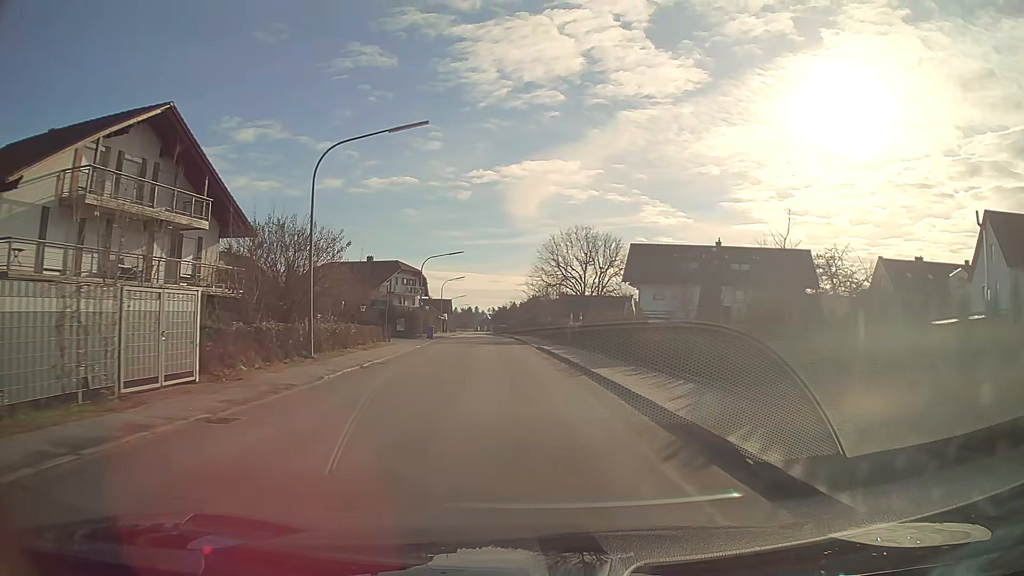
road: tertiary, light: Day
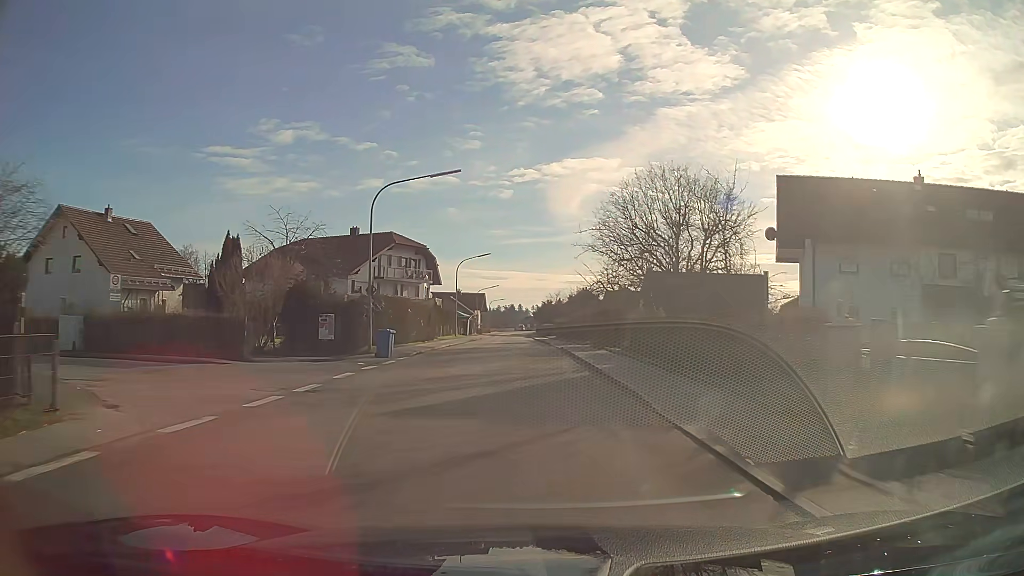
(-1.2, +32.6) m; -3°
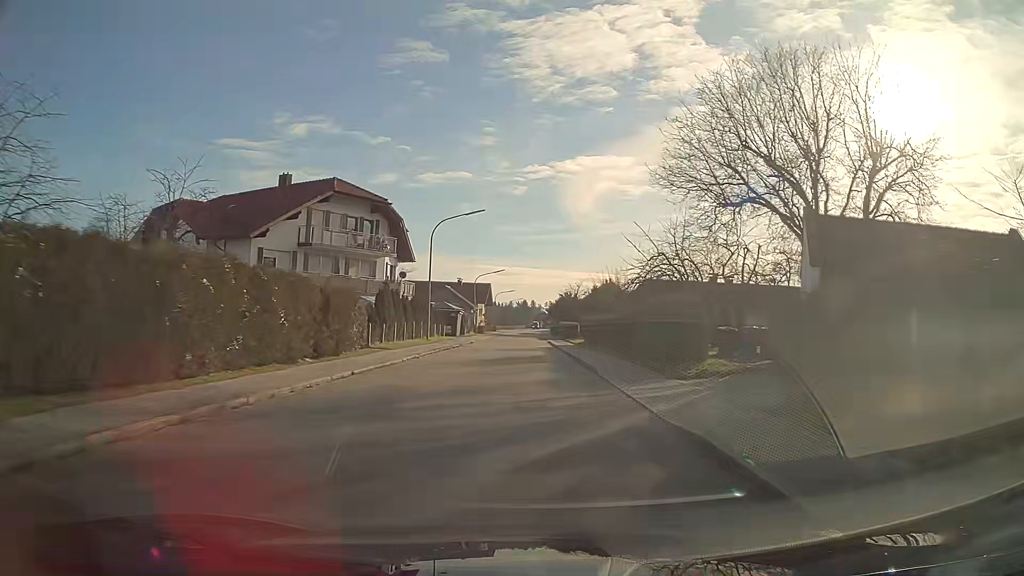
(-0.2, +25.2) m; -1°
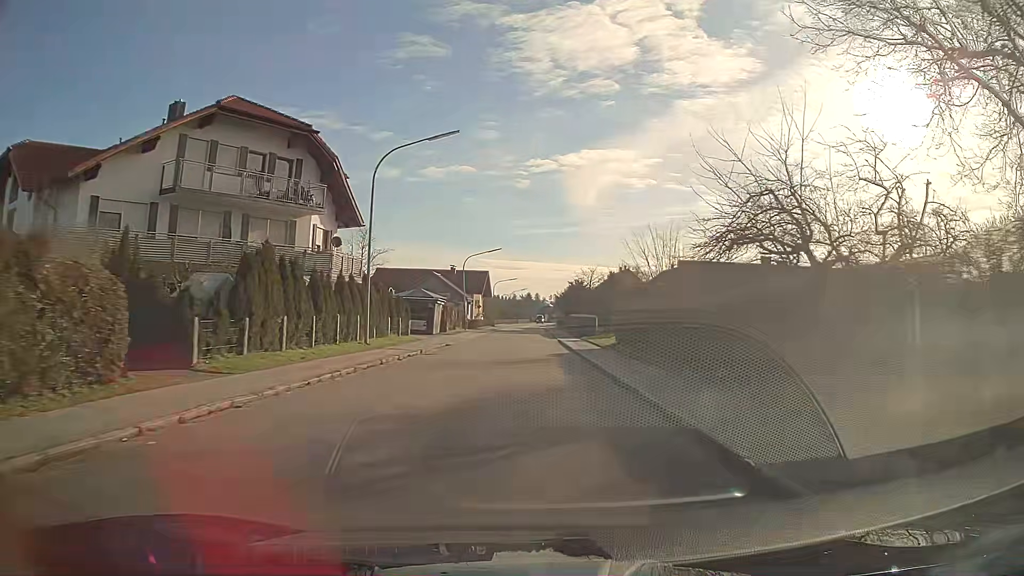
(0.0, +17.1) m; 0°
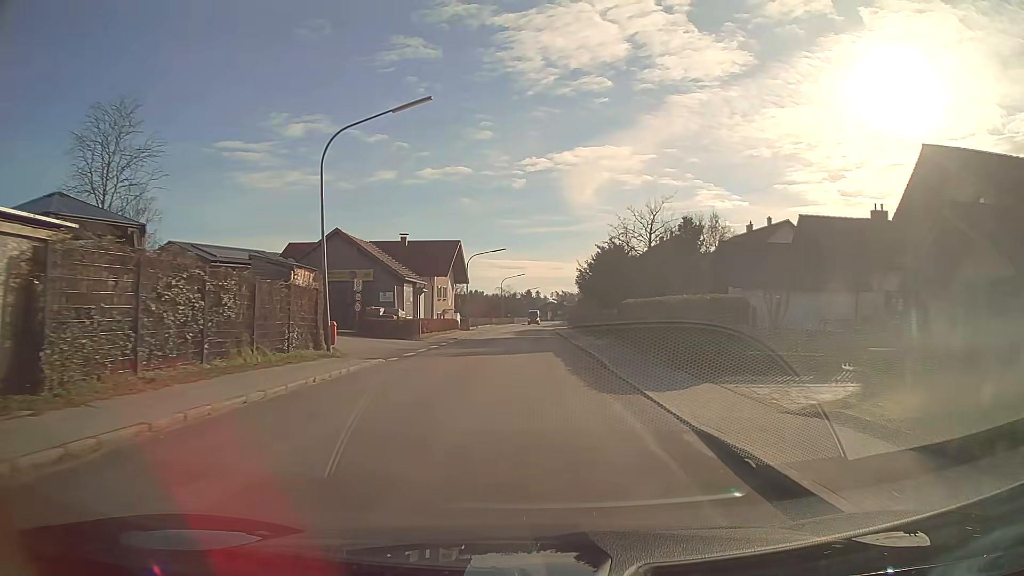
(-0.1, +42.7) m; 0°
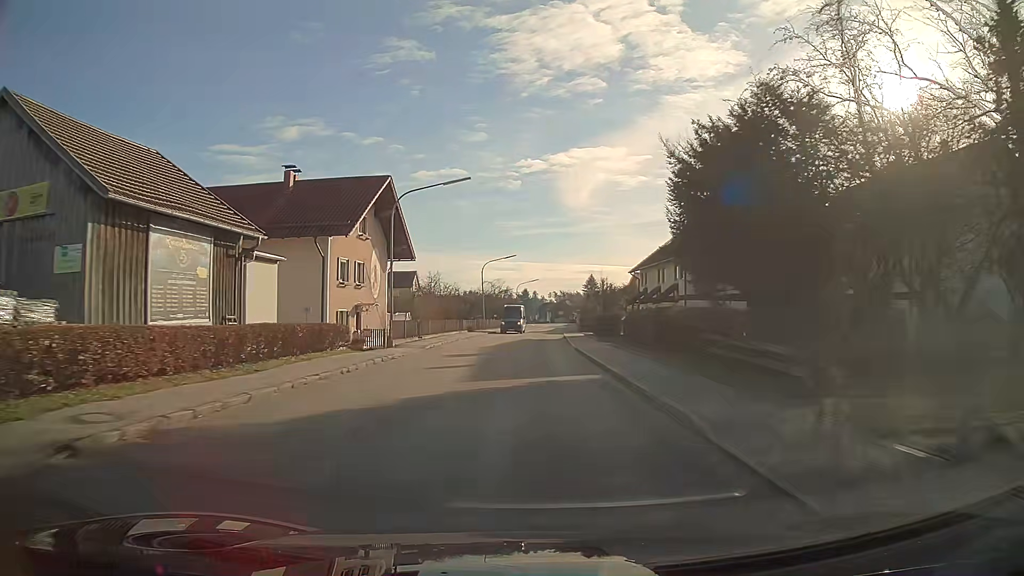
(+0.1, +33.2) m; 0°
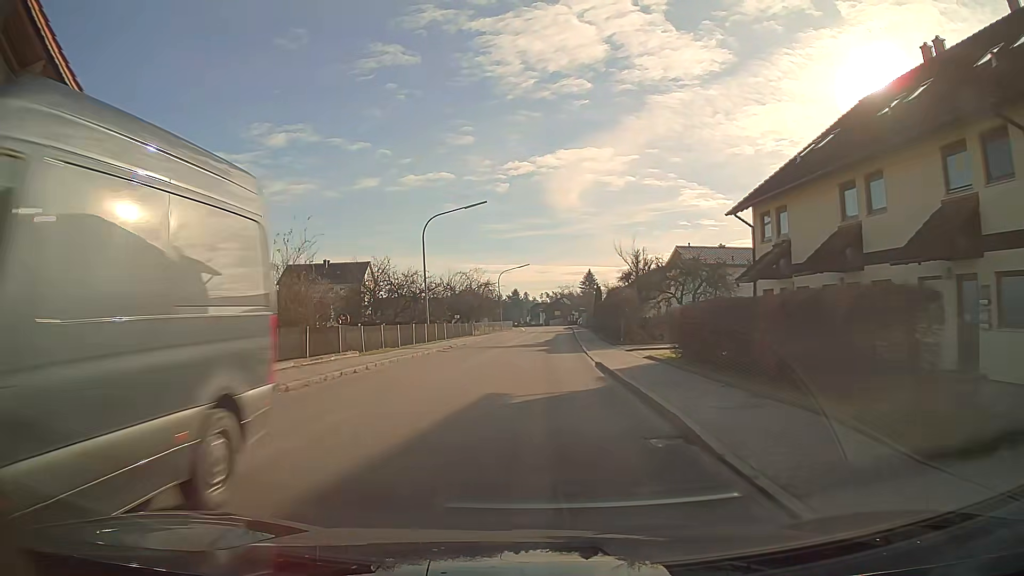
(+0.2, +33.2) m; +1°
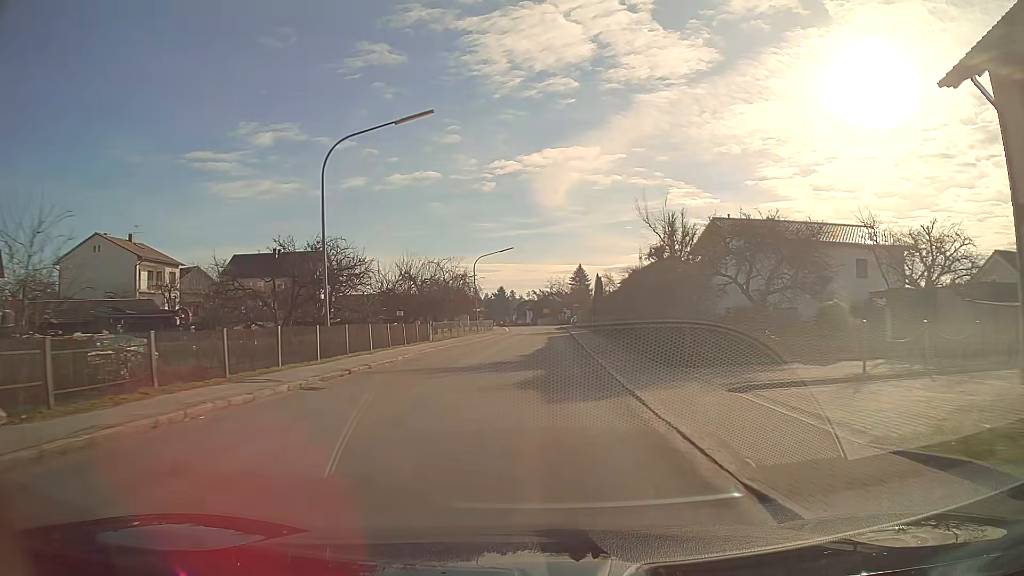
(+0.2, +16.6) m; +1°
